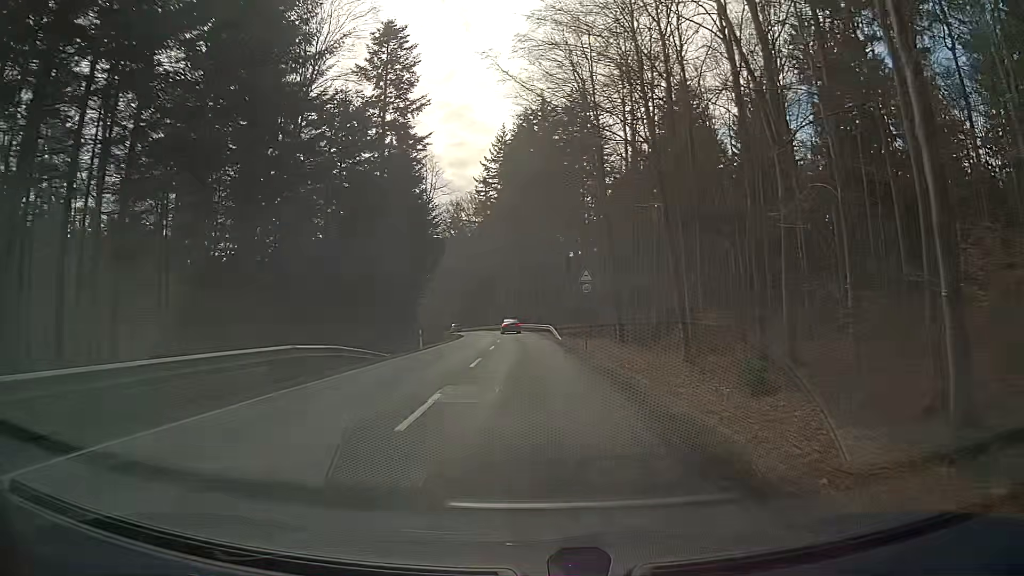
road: secondary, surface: asphalt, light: Day
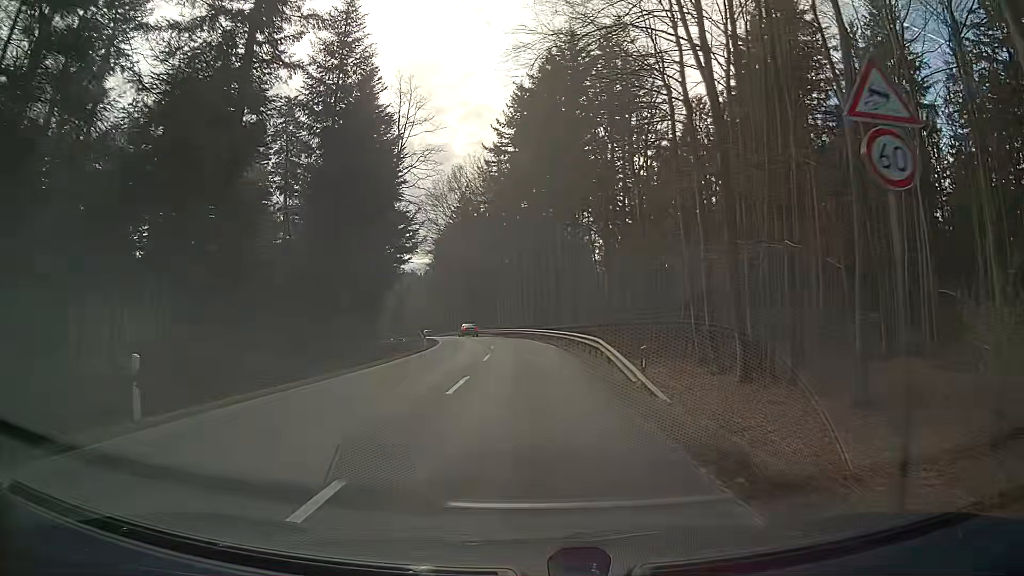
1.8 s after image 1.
(-0.3, +28.8) m; -1°
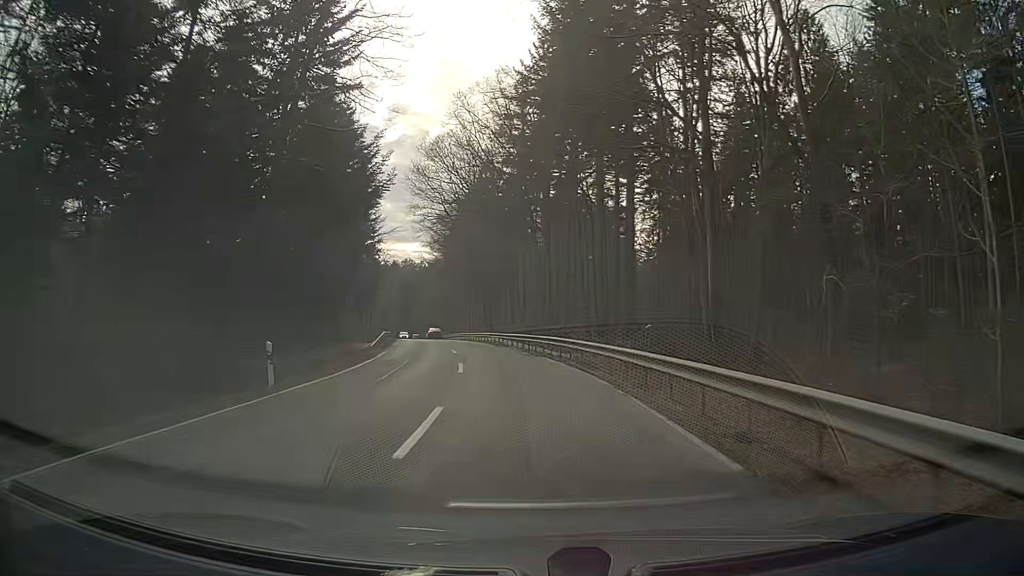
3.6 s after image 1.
(-0.3, +28.0) m; -2°
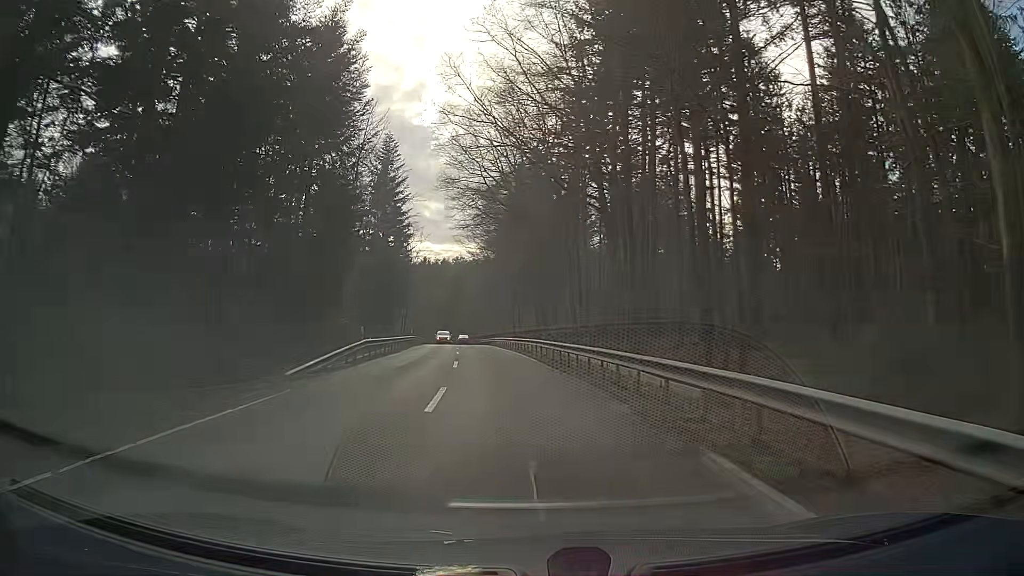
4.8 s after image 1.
(-0.9, +18.5) m; -5°
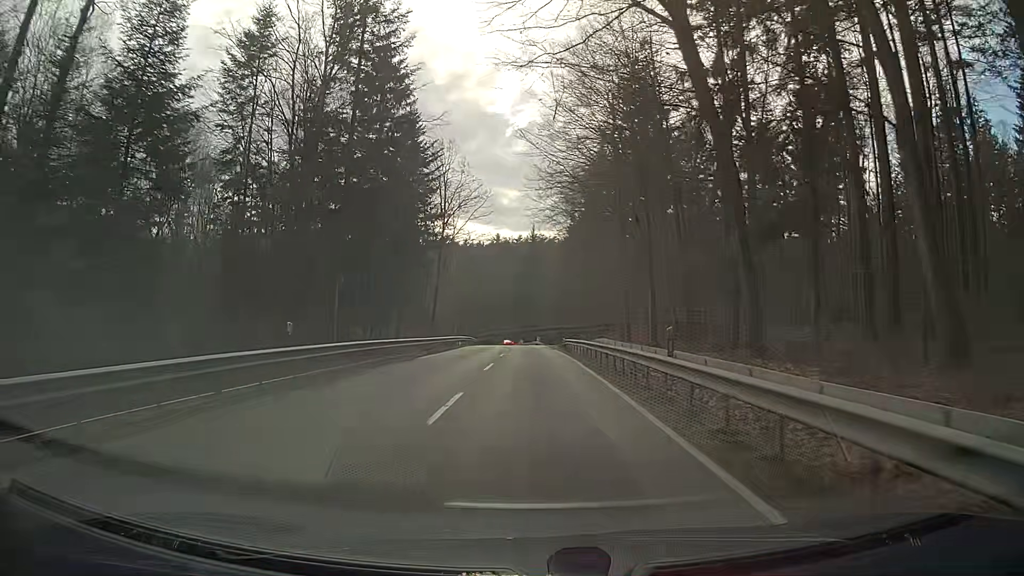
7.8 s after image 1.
(-2.8, +46.7) m; -6°
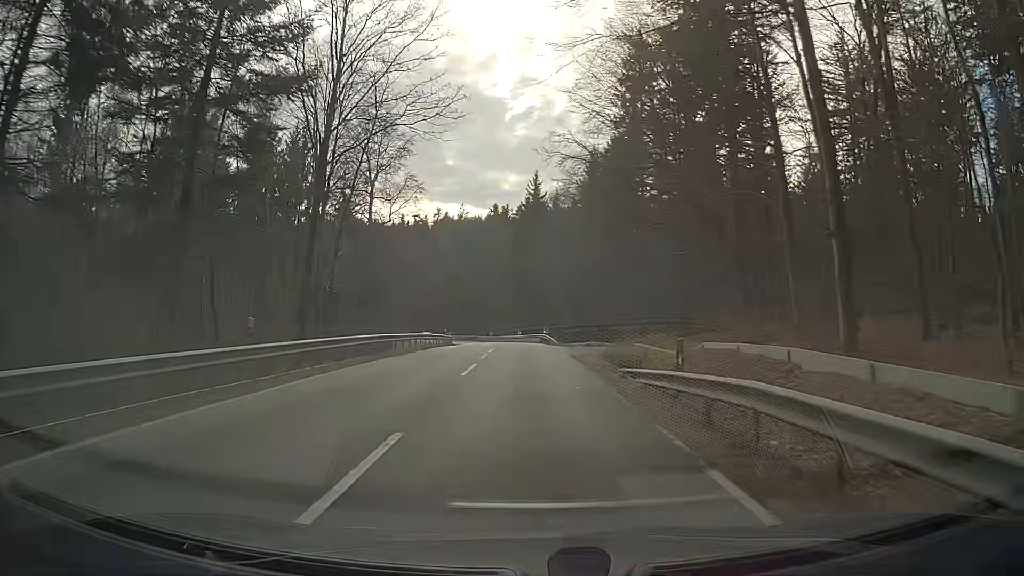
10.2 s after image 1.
(-0.1, +37.8) m; 0°
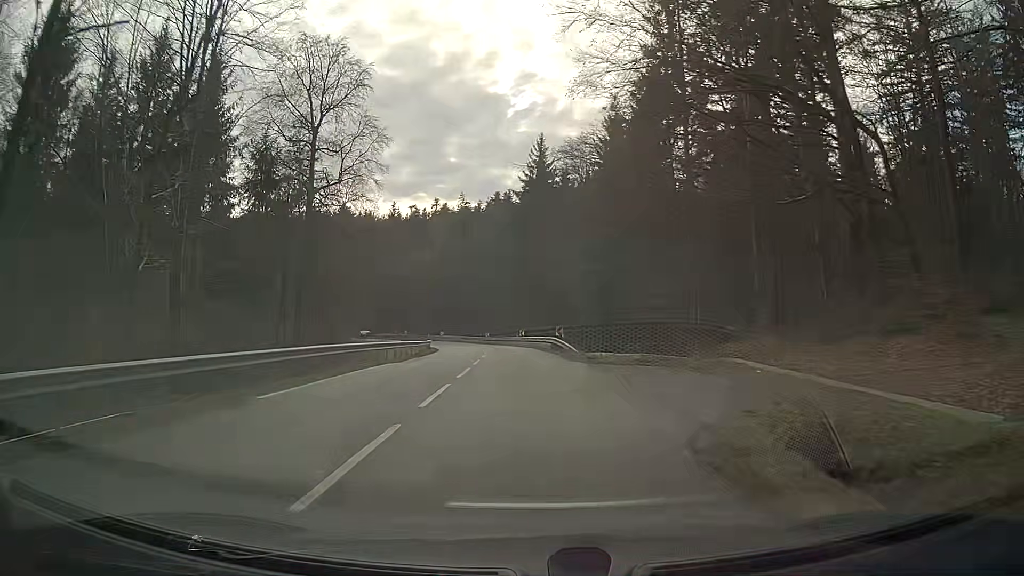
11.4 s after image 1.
(-0.1, +18.5) m; -1°
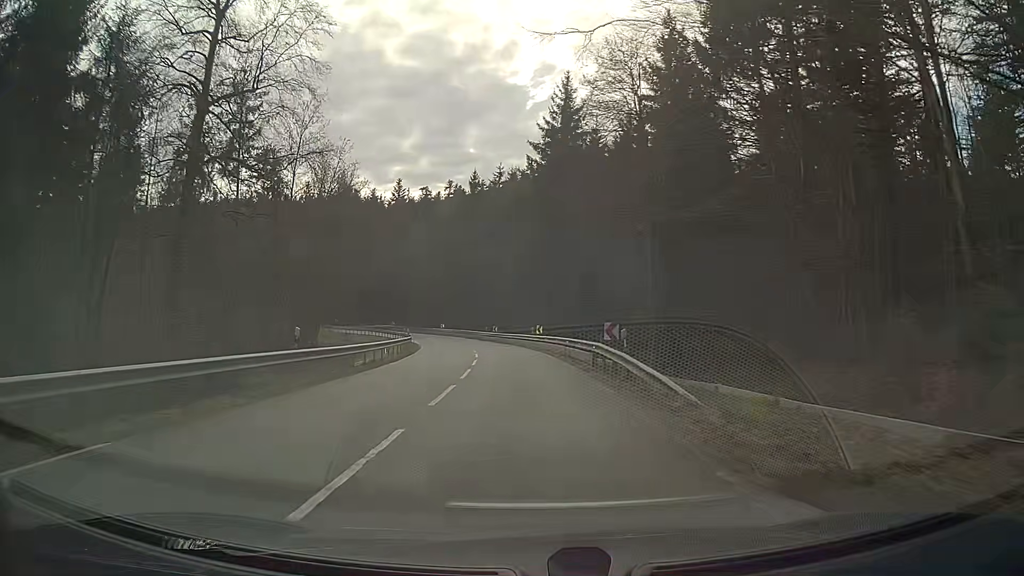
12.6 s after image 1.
(-0.5, +18.5) m; -3°
